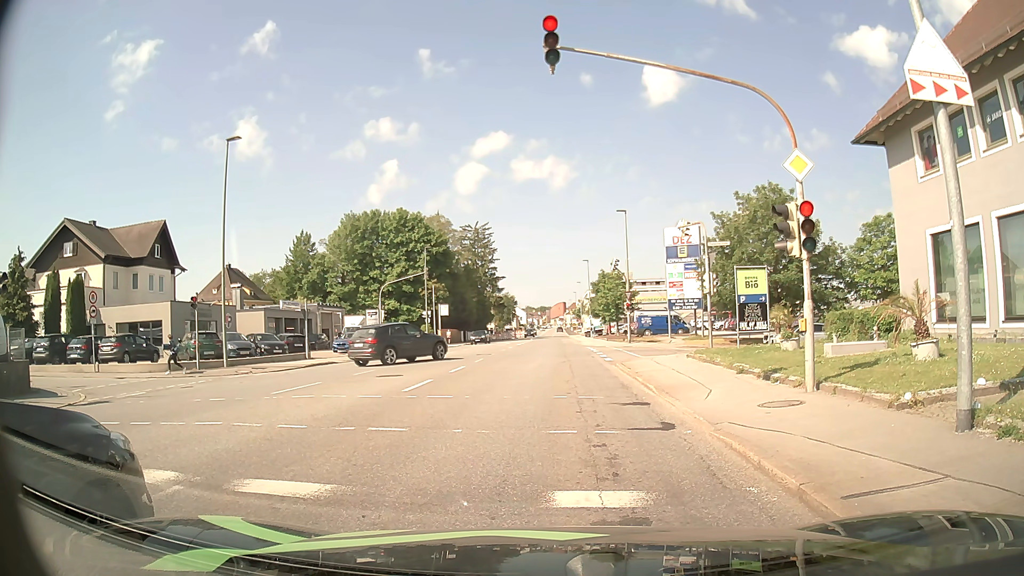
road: tertiary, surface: asphalt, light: Day
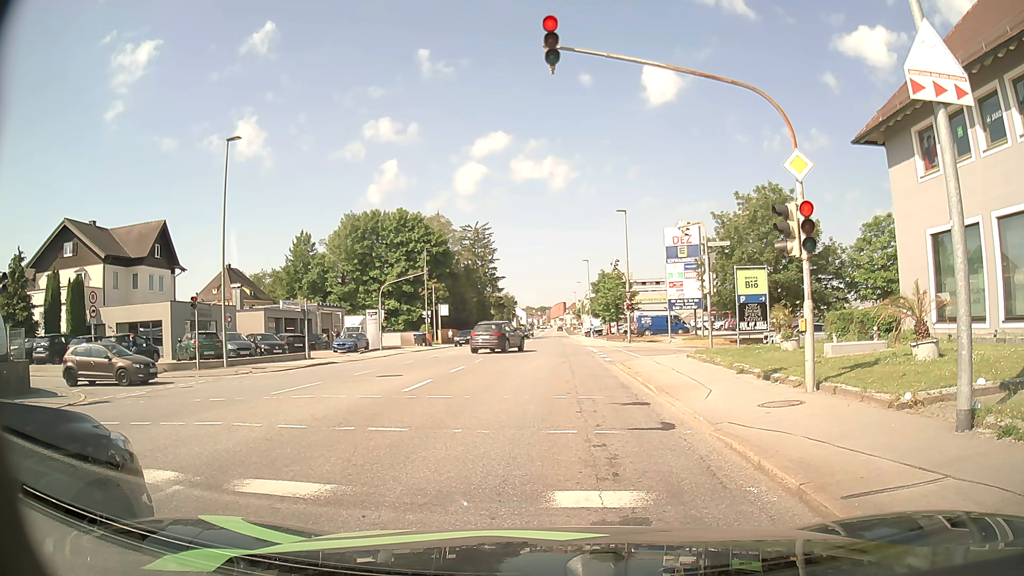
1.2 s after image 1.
(0.0, 0.0) m; 0°
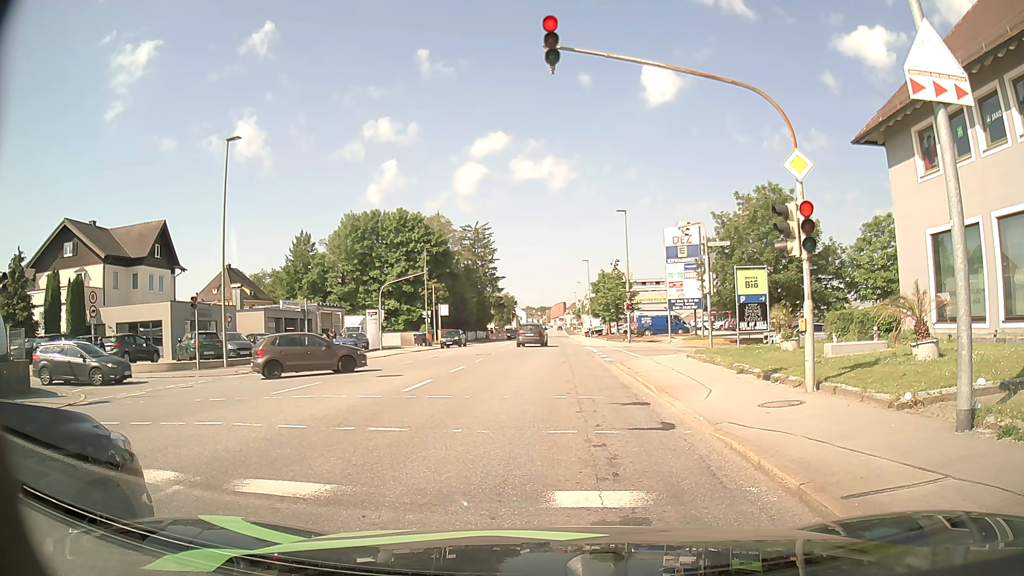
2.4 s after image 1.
(0.0, 0.0) m; 0°
(0, +10) (0, +20) (+1, +30) (+1, +40) (+1, +50) (+1, +60) (+1, +70) (+2, +80) (+2, +90) (+2, +100) m
